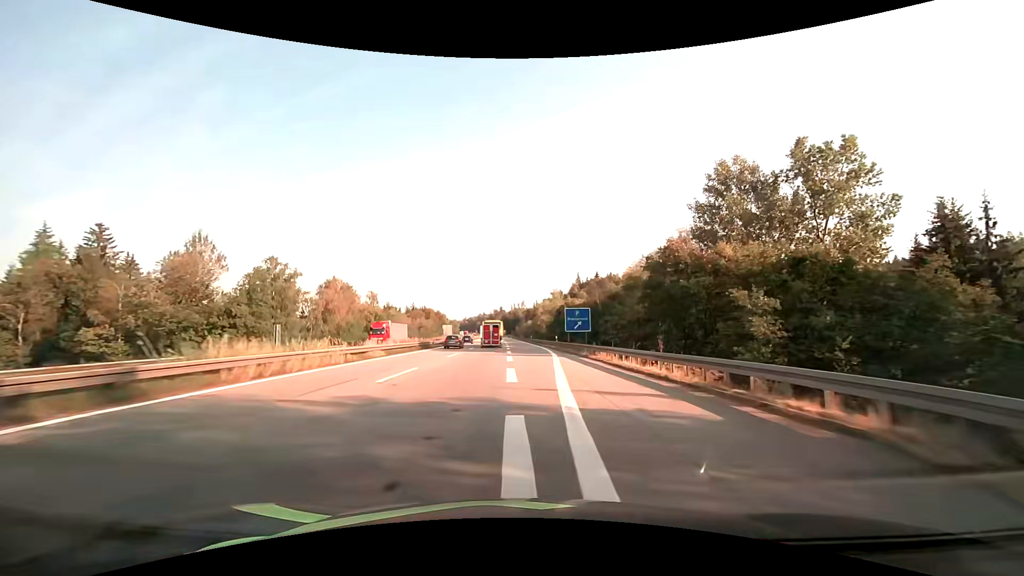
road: motorway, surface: asphalt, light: Day
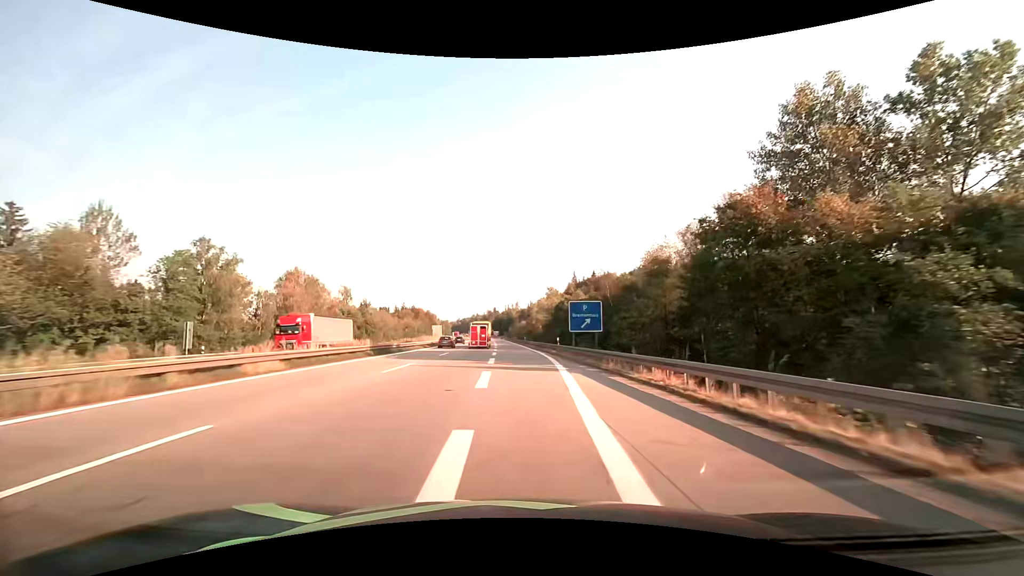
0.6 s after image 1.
(+0.1, +13.1) m; +1°
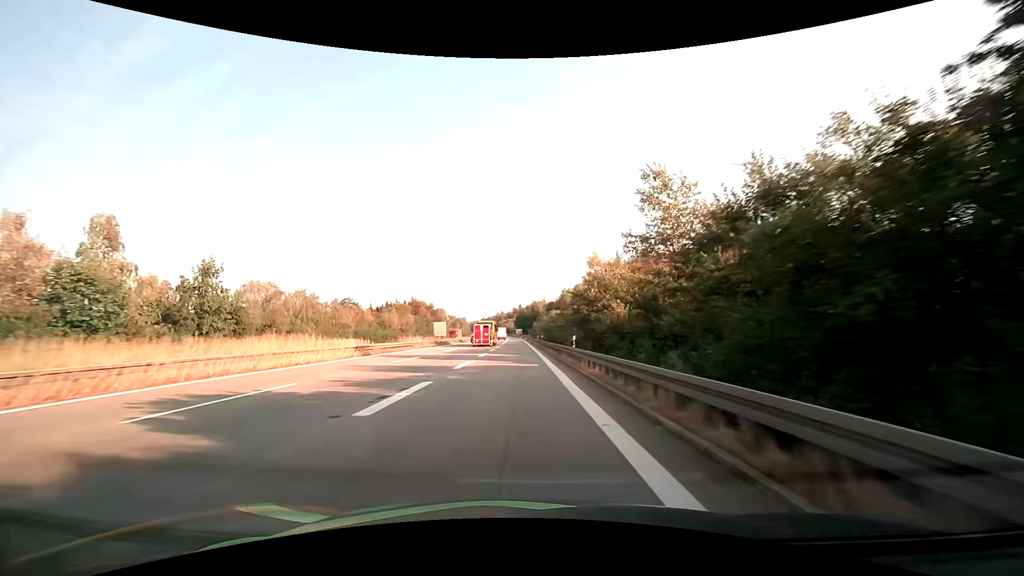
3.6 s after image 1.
(-1.5, +63.7) m; -3°
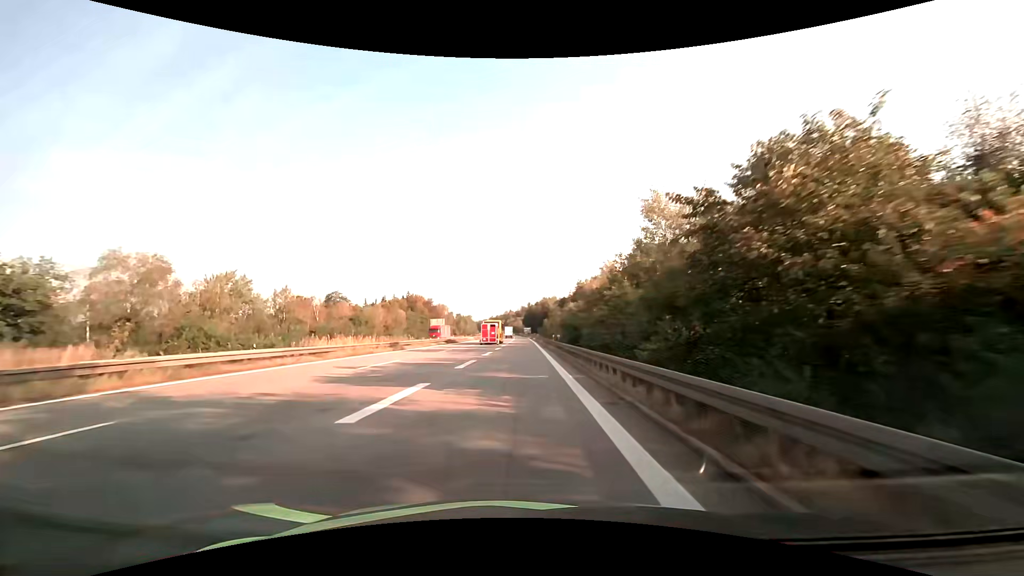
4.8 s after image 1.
(-0.2, +24.2) m; -1°
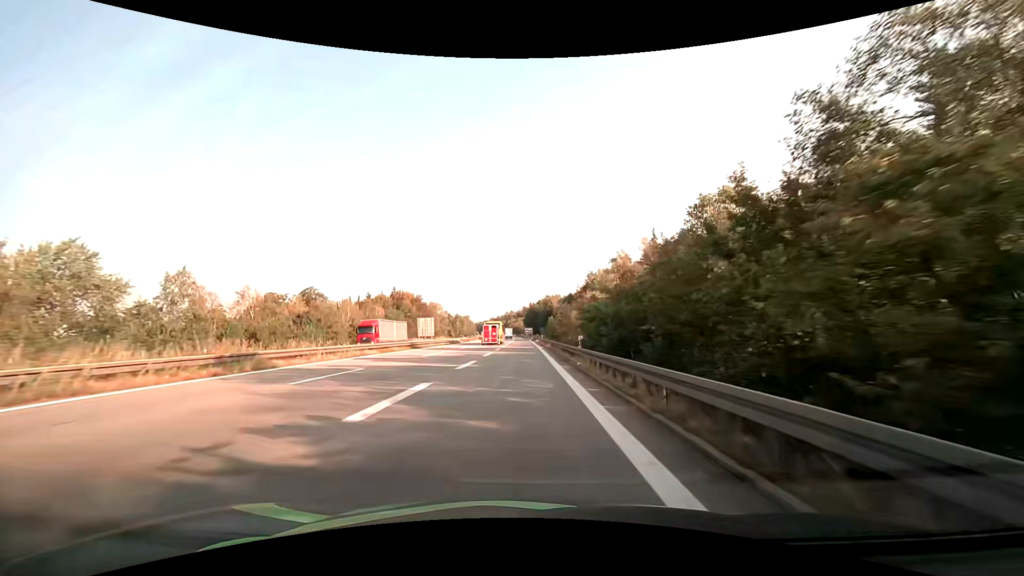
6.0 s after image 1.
(0.0, +23.4) m; 0°
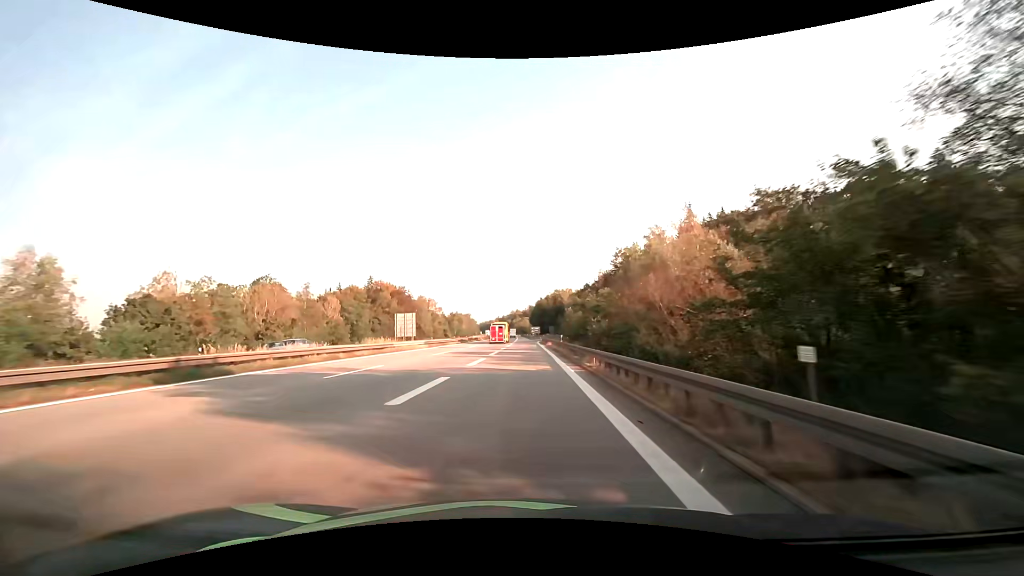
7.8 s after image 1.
(-0.2, +33.6) m; -1°
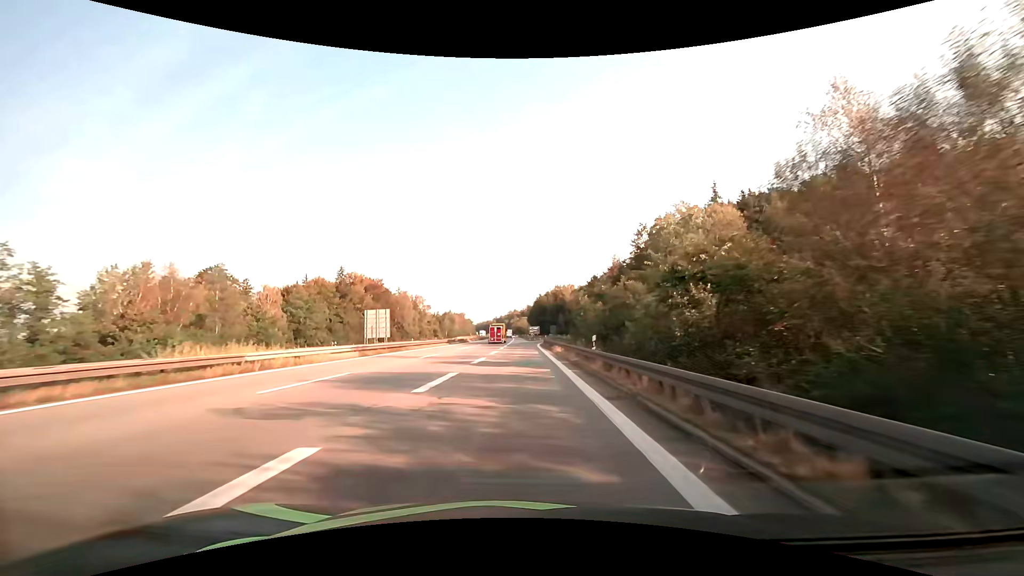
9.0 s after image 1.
(0.0, +21.4) m; 0°
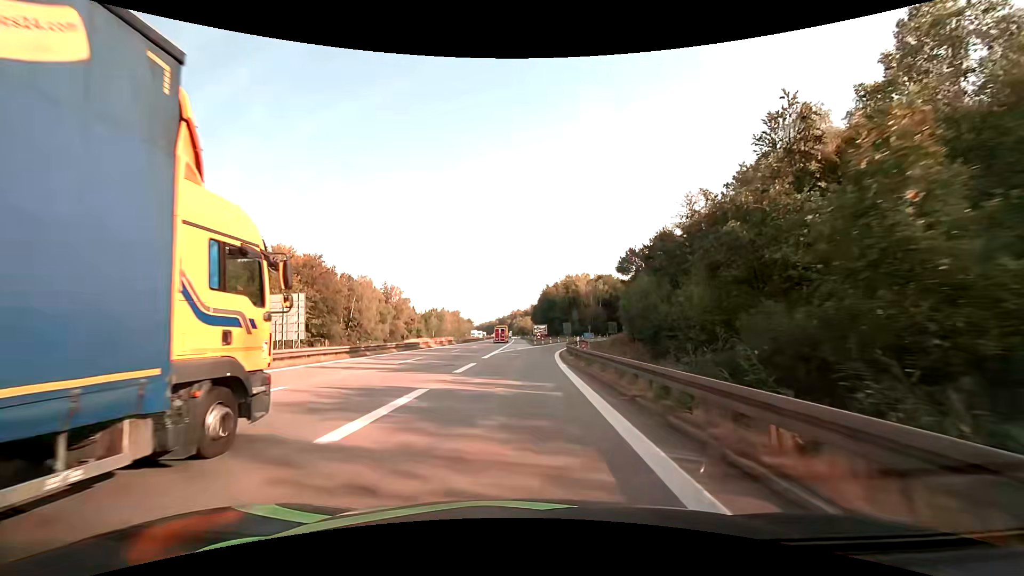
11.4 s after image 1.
(-0.2, +40.6) m; 0°
(0, +10) (0, +20) (0, +30) (+1, +40) (+1, +50) (+3, +60) (+4, +70) (+6, +80) (+8, +89) (+11, +99) m
